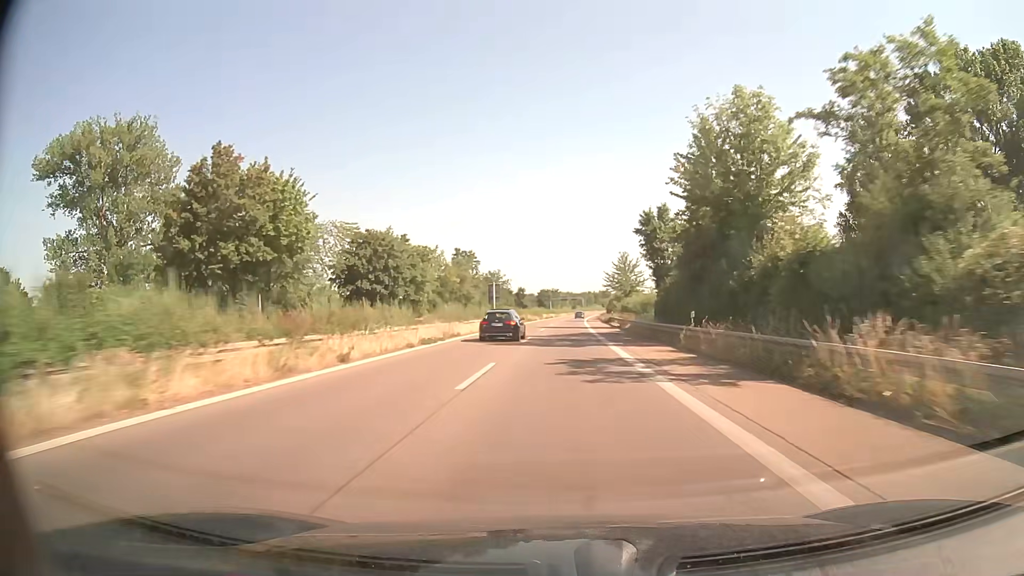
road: trunk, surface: asphalt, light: Day
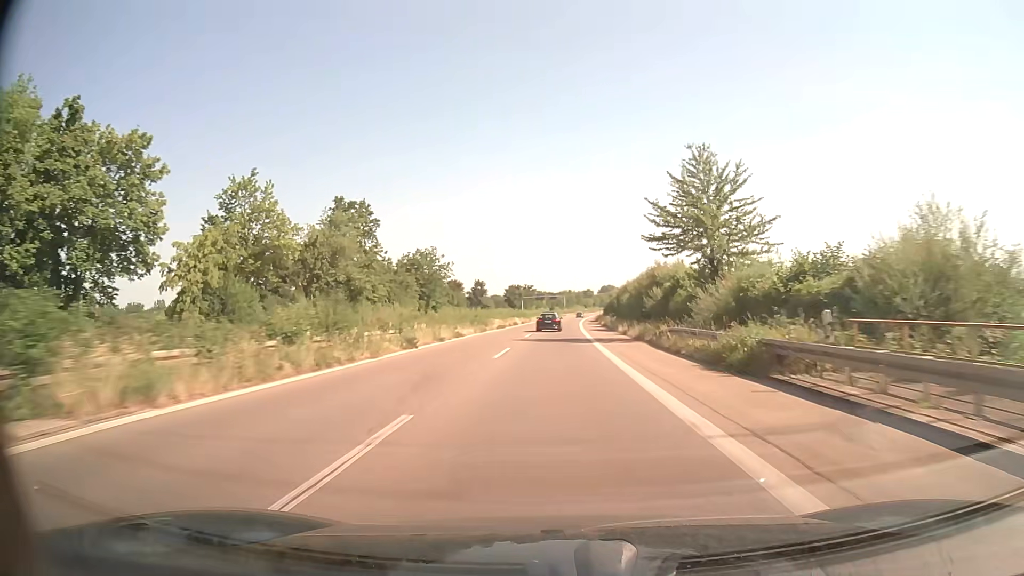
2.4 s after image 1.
(+1.1, +63.1) m; +2°
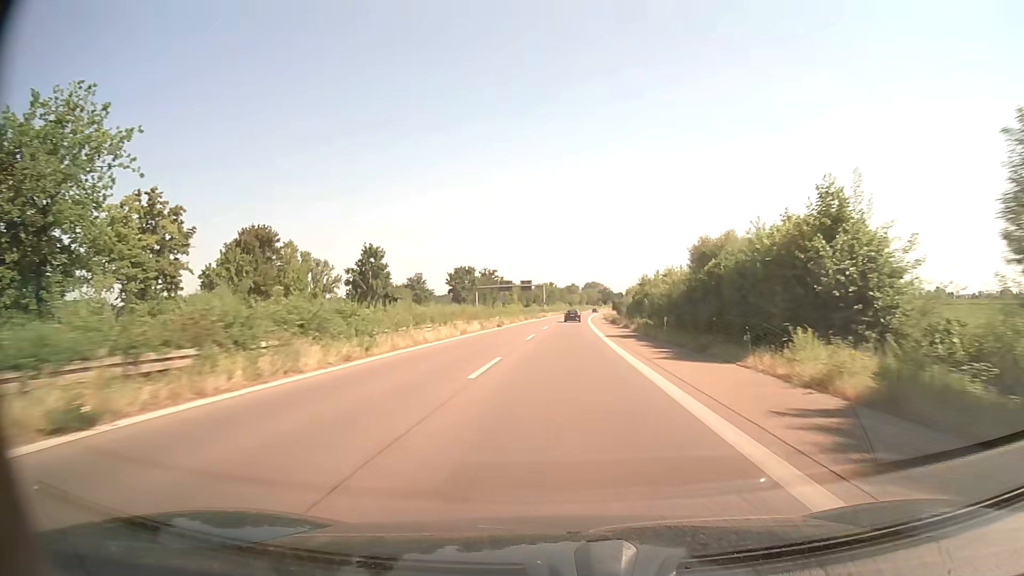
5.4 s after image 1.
(+0.6, +79.9) m; +1°
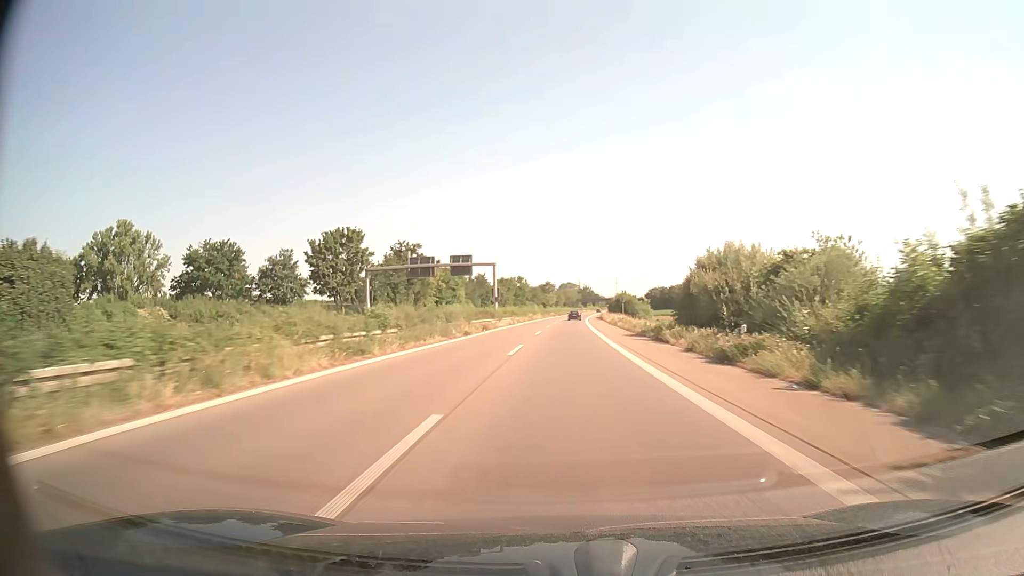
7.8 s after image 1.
(+1.1, +64.6) m; +2°
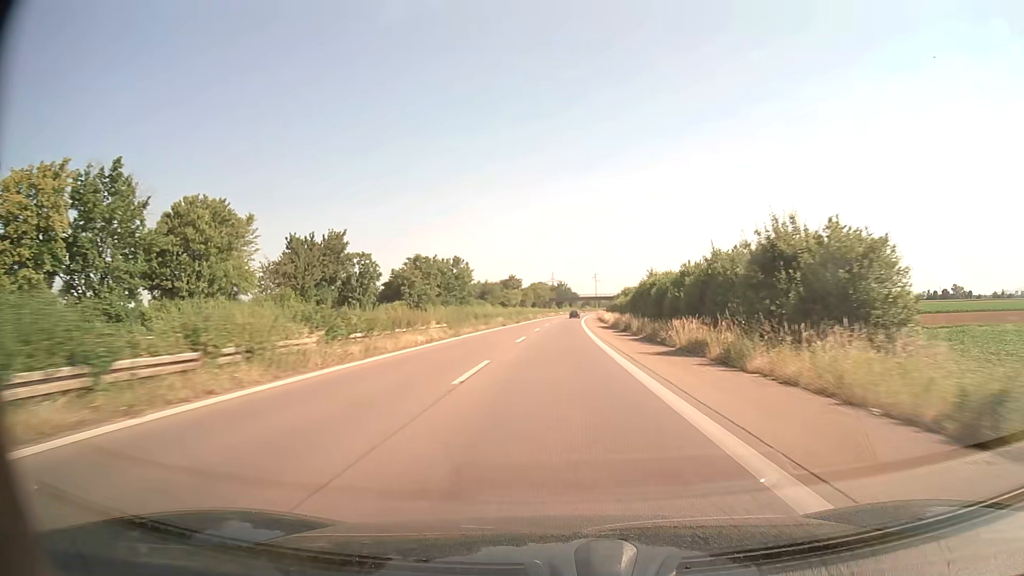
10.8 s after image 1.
(+1.9, +80.9) m; +2°
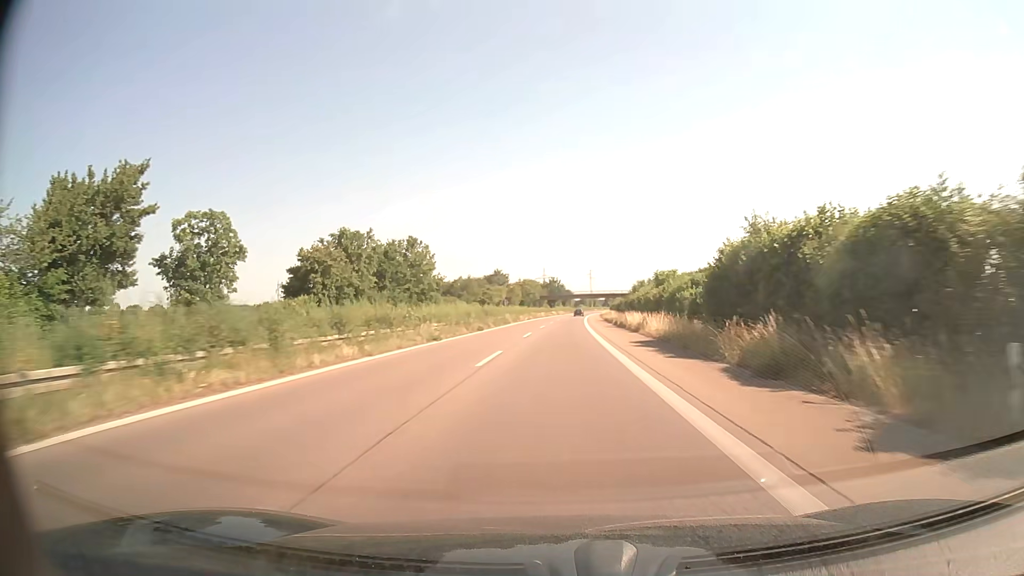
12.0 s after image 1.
(+0.2, +32.4) m; +1°
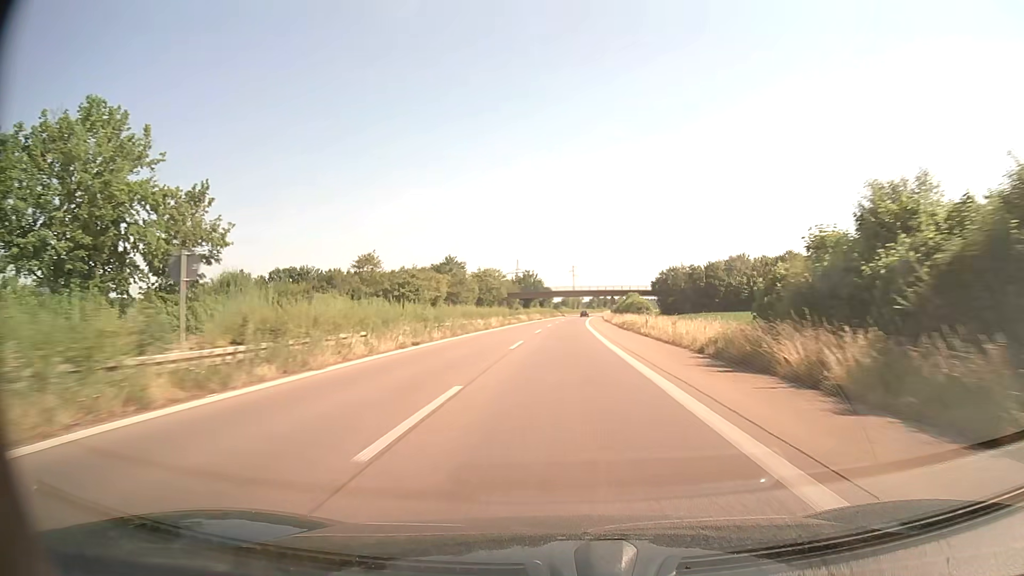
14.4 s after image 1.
(+0.9, +64.7) m; +2°
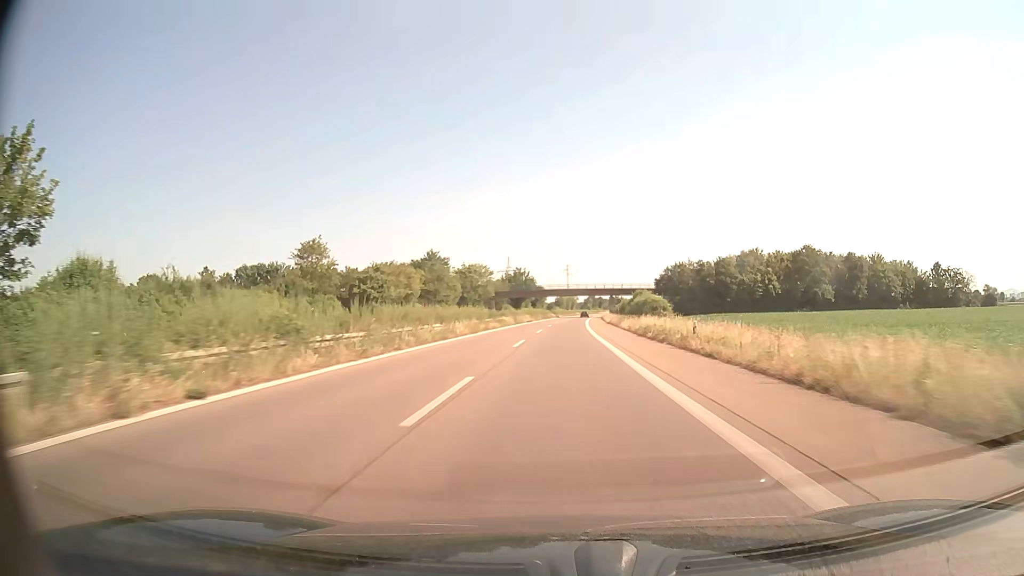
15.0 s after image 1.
(+0.1, +16.2) m; +1°
(0, +10) (0, +20) (0, +30) (0, +40) (+1, +50) (+1, +60) (+1, +70) (+1, +80) (+2, +90) (+2, +100) m
